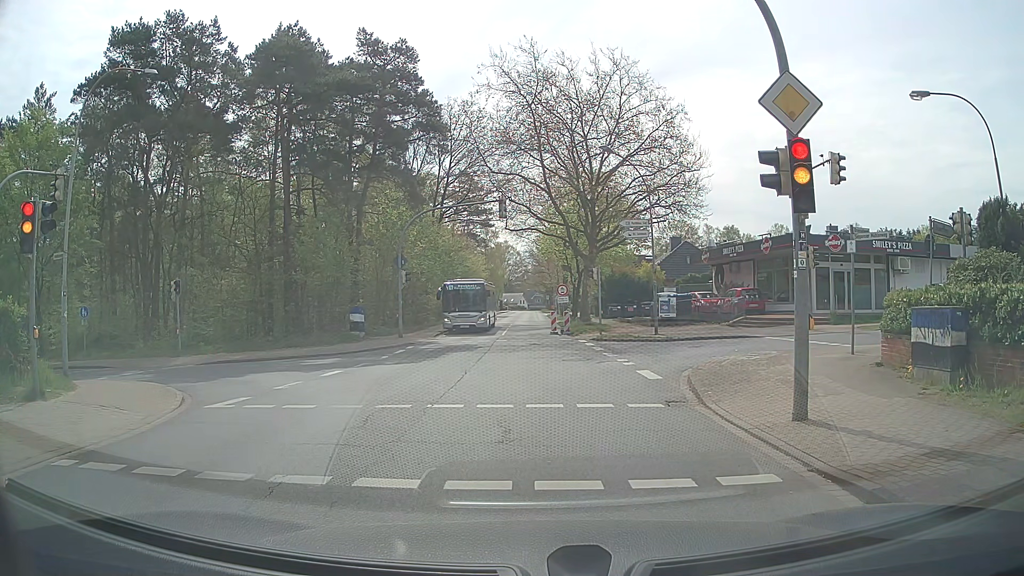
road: tertiary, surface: asphalt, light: Day
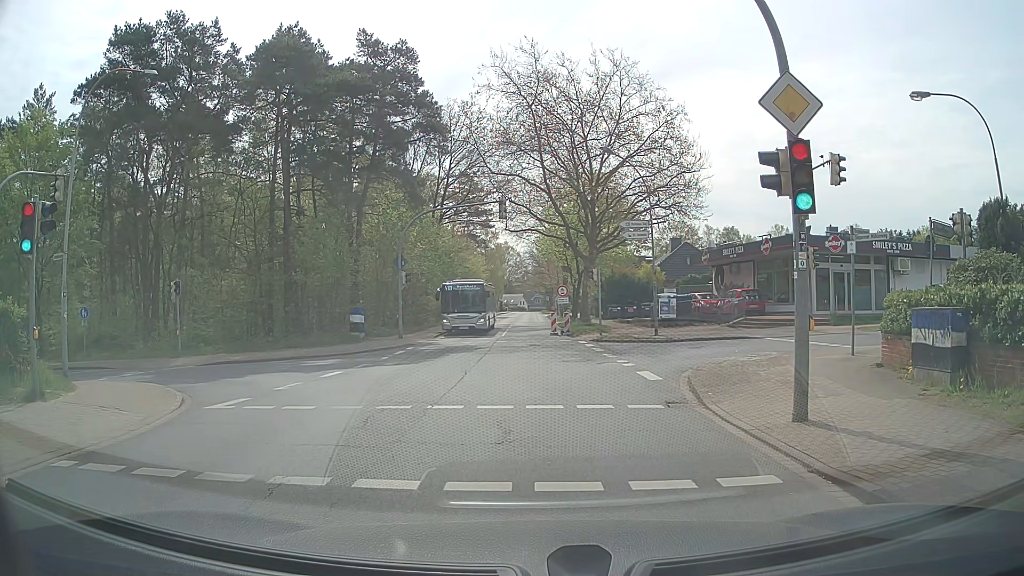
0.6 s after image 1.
(0.0, 0.0) m; 0°
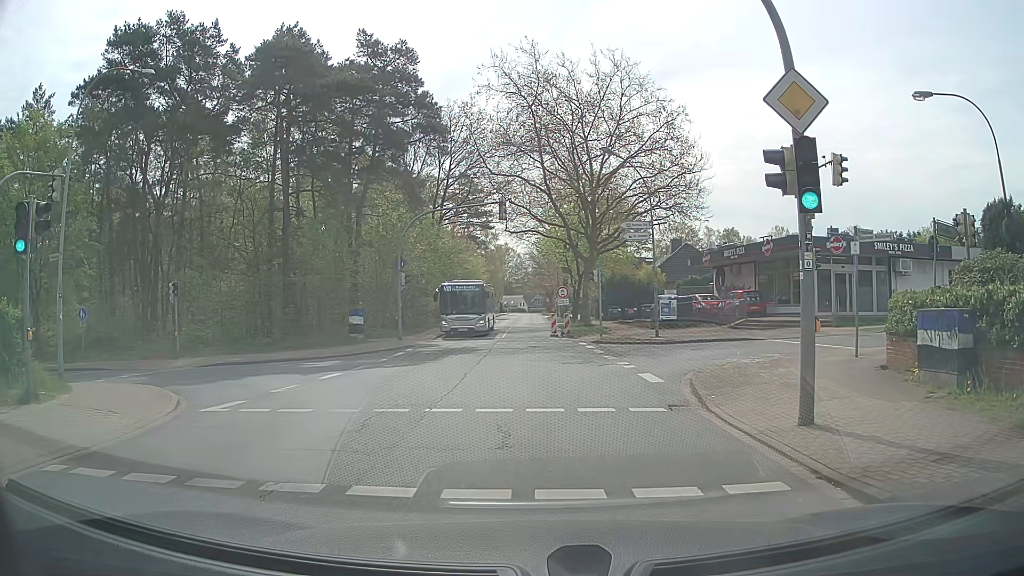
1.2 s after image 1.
(0.0, +0.2) m; 0°
